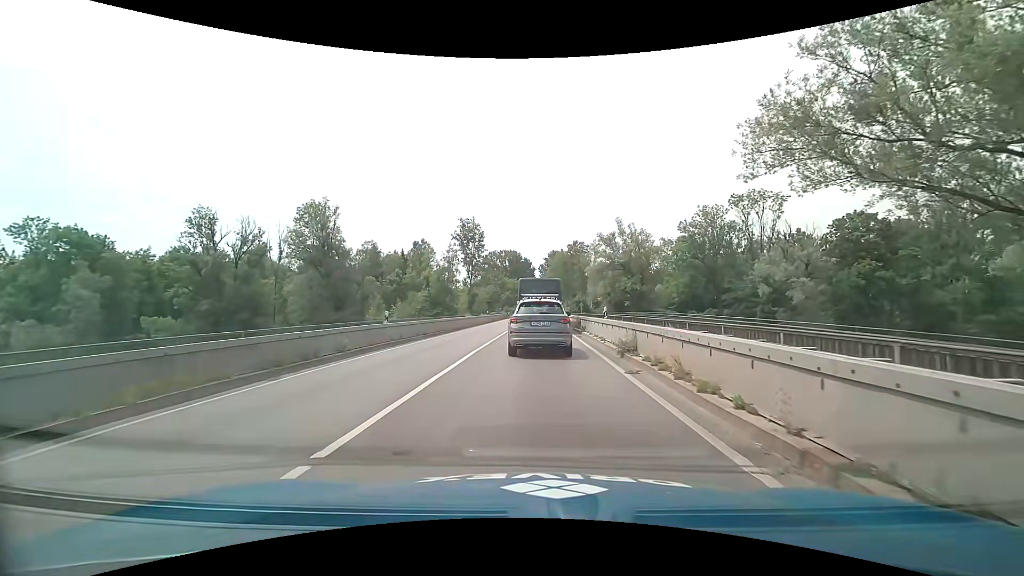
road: primary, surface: asphalt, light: Day
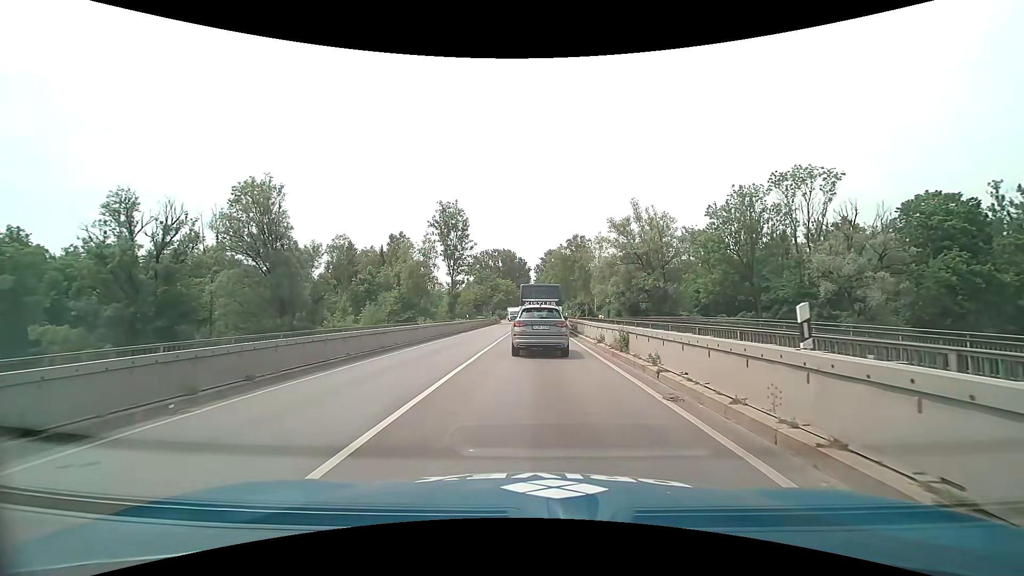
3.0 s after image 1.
(0.0, +17.3) m; +1°
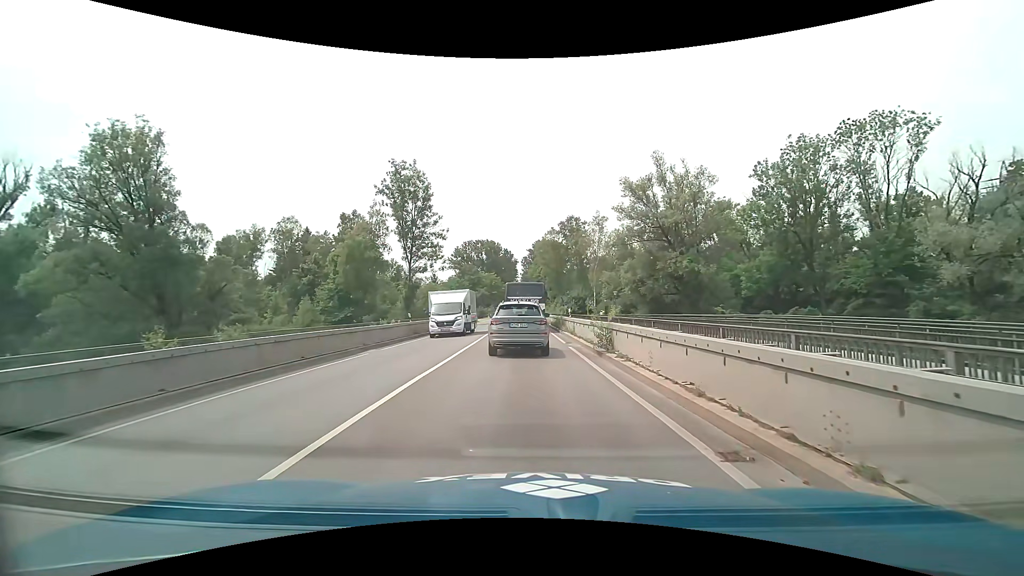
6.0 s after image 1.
(+0.1, +19.9) m; +1°
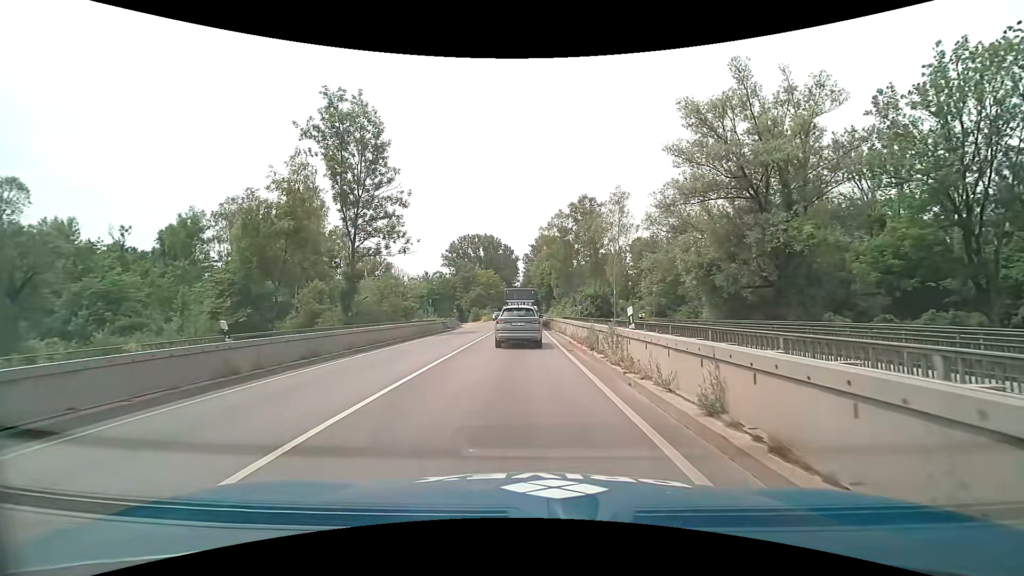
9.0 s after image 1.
(0.0, +19.6) m; 0°
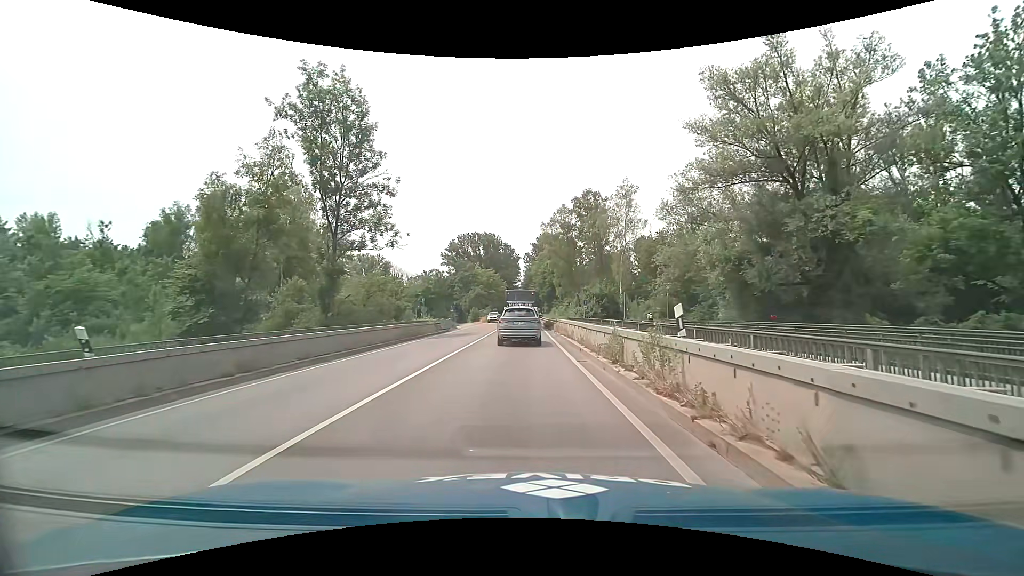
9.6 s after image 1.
(0.0, +4.1) m; 0°
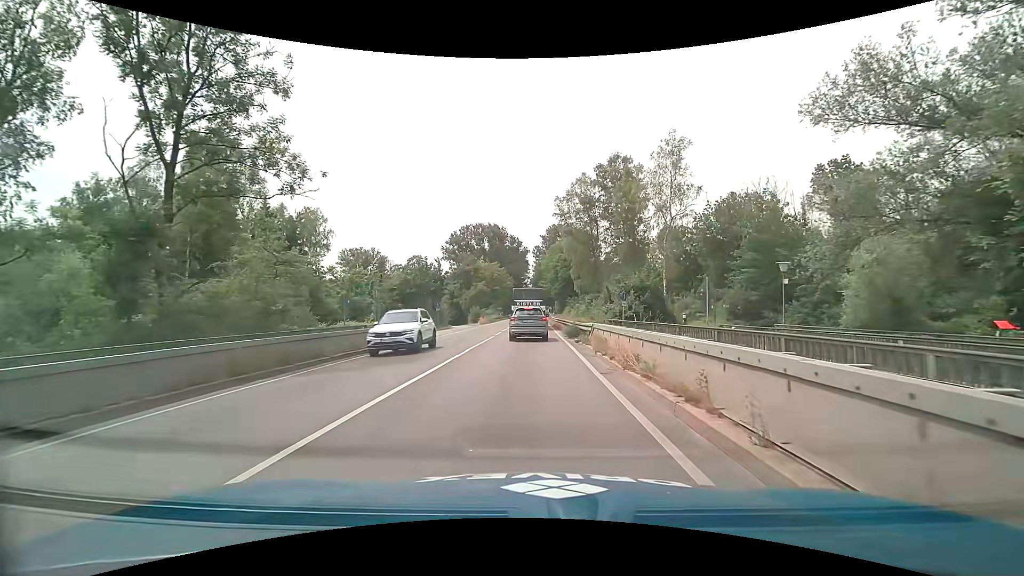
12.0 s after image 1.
(-0.1, +17.5) m; -1°
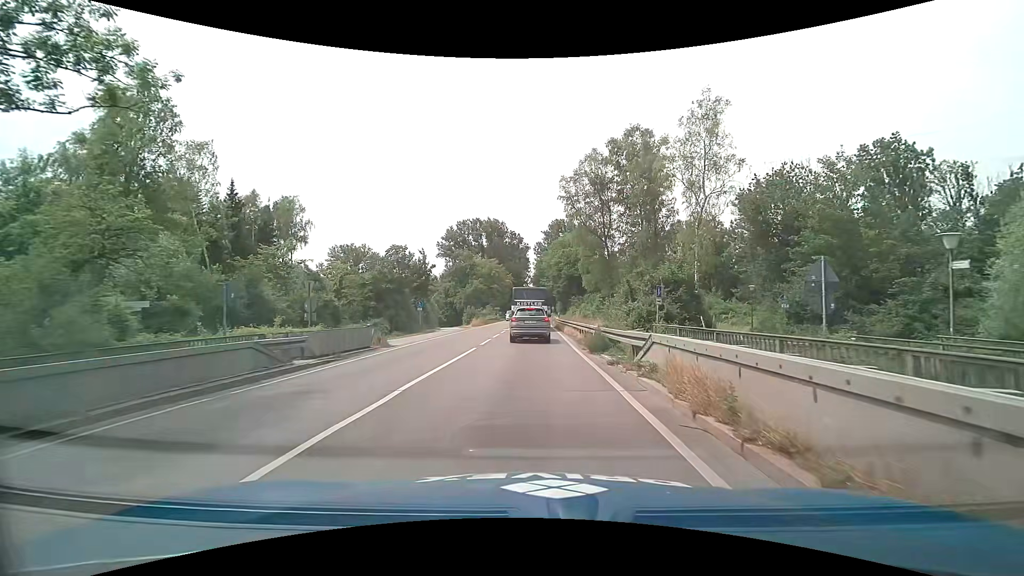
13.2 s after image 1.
(-0.1, +9.3) m; -1°
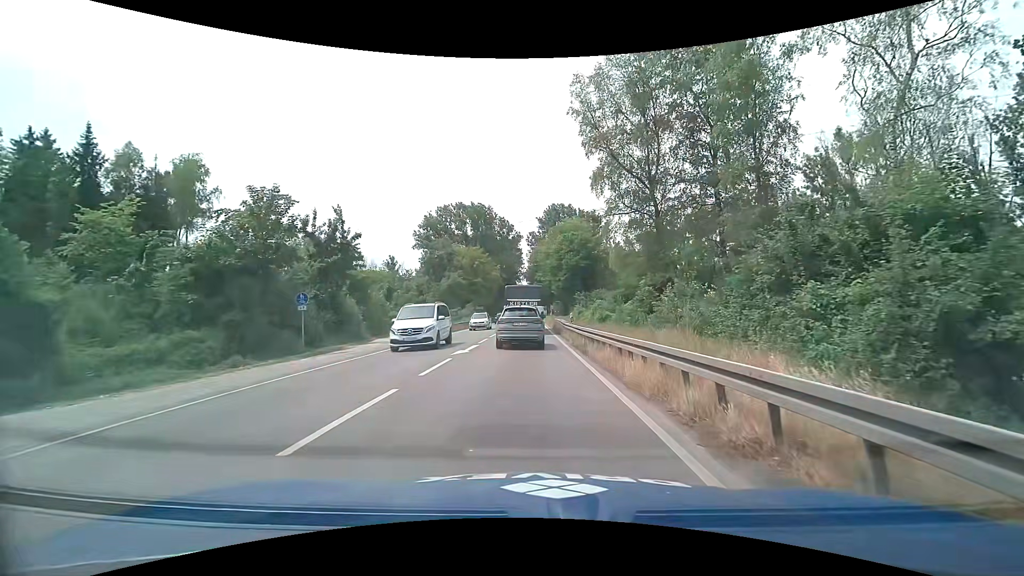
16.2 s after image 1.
(+0.3, +22.3) m; +1°
(0, +10) (0, +20) (0, +30) (0, +40) (0, +50) (0, +60) (0, +70) (0, +80) (-1, +90) (-1, +100) m
